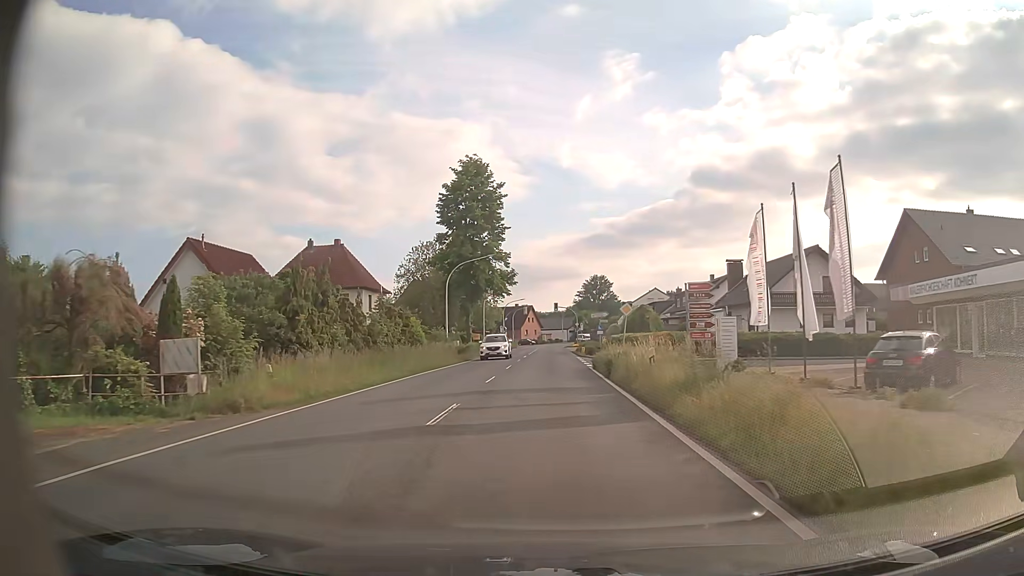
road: primary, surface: asphalt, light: Day
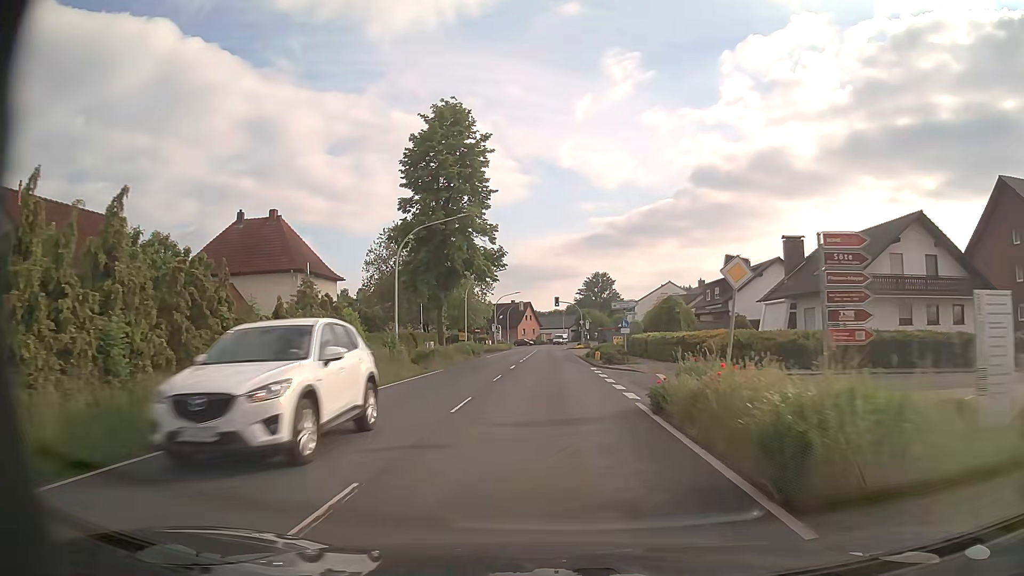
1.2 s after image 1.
(0.0, +16.1) m; 0°
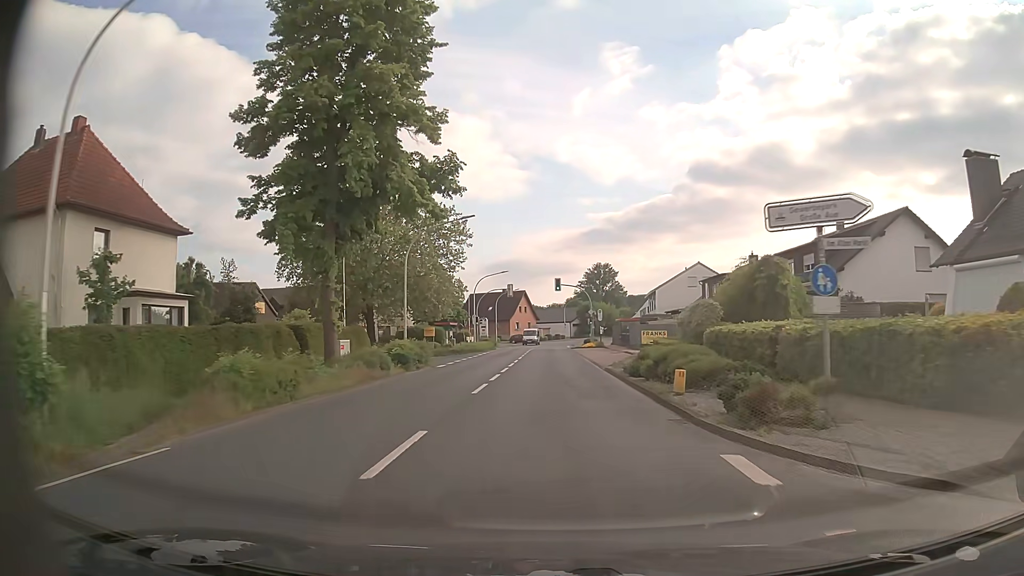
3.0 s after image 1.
(0.0, +24.2) m; 0°
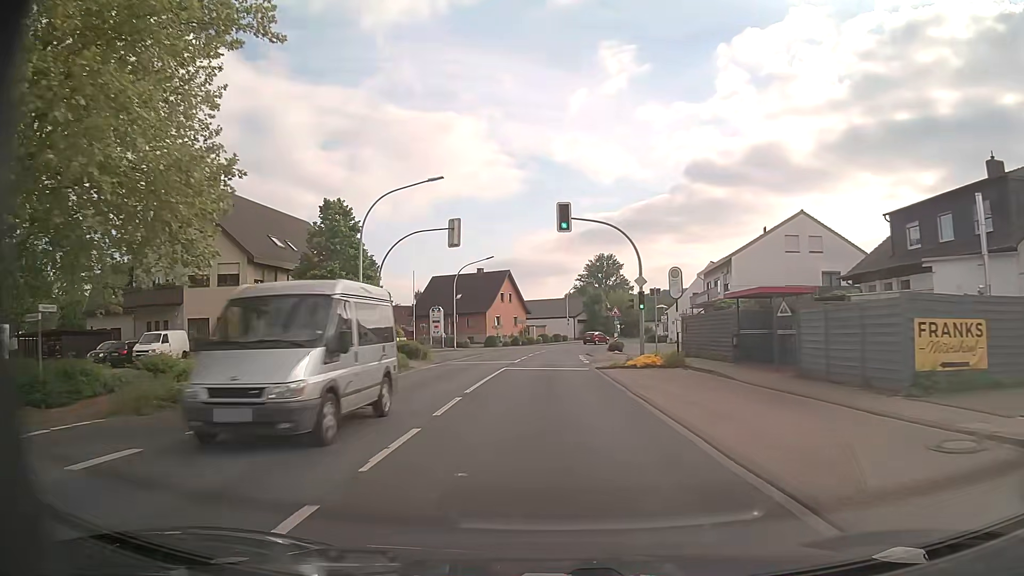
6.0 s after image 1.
(+0.1, +40.6) m; 0°
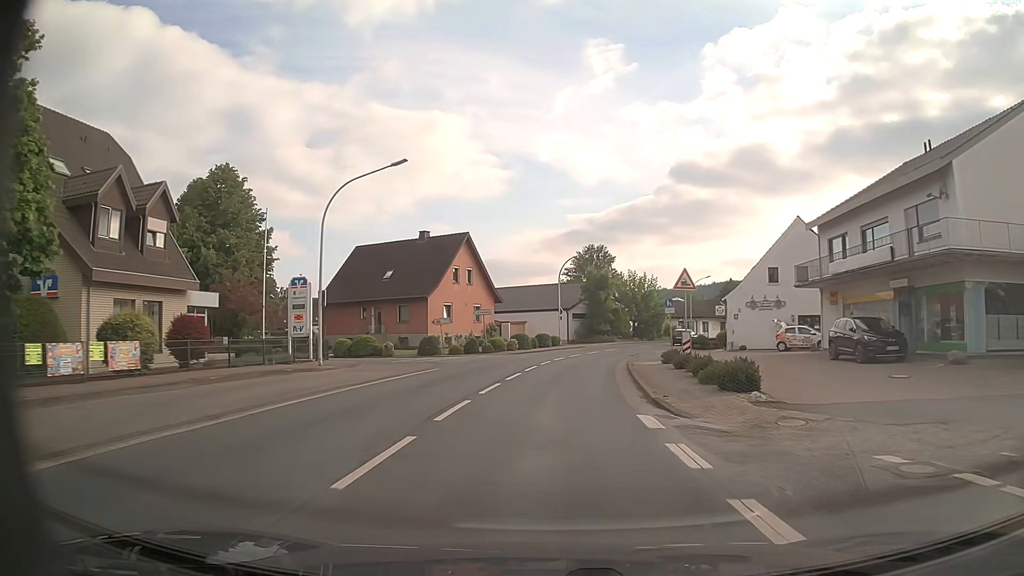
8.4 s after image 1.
(+0.3, +32.4) m; +2°
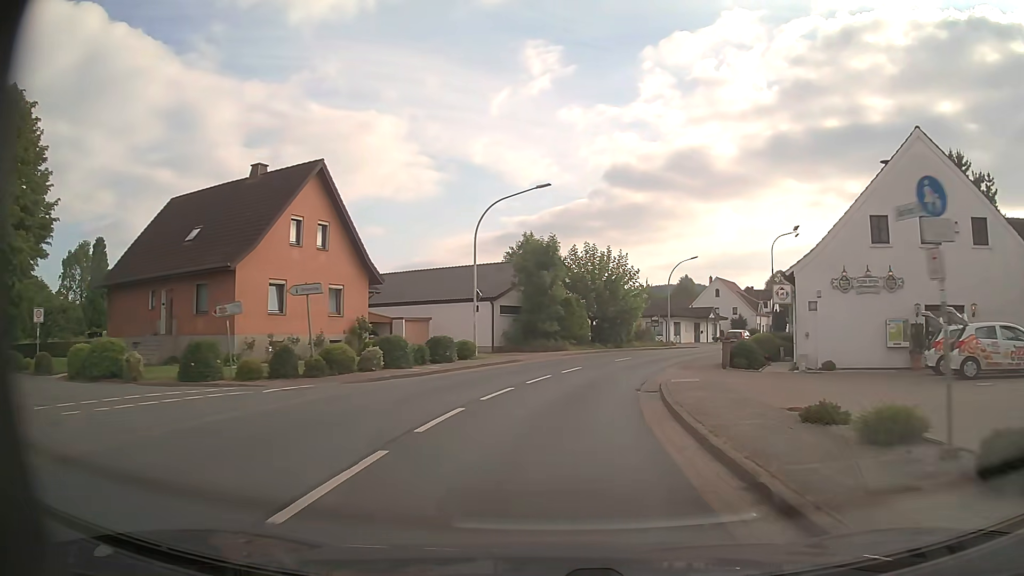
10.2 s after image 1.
(+0.9, +24.2) m; +5°
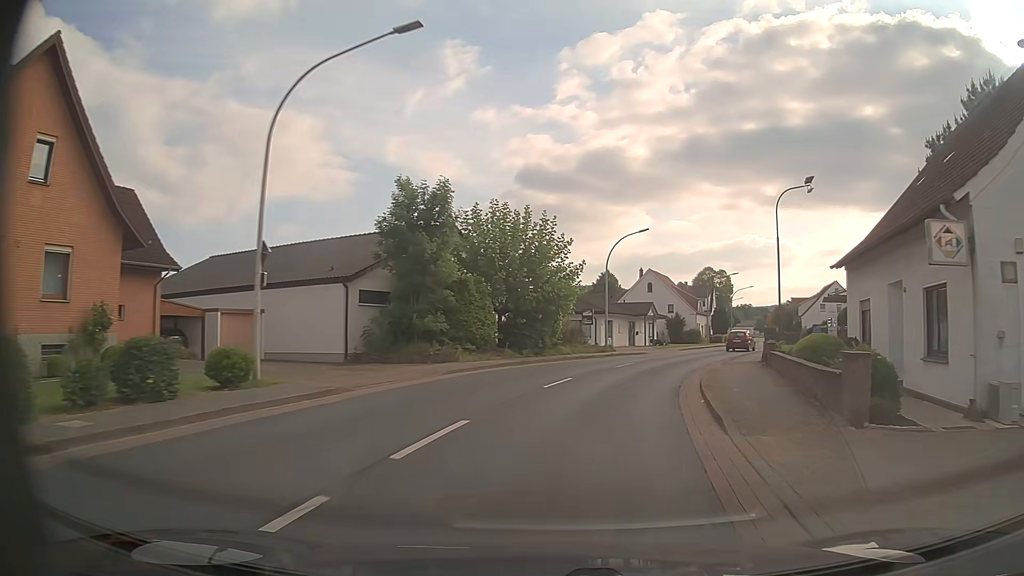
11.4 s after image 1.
(+1.0, +16.0) m; +8°
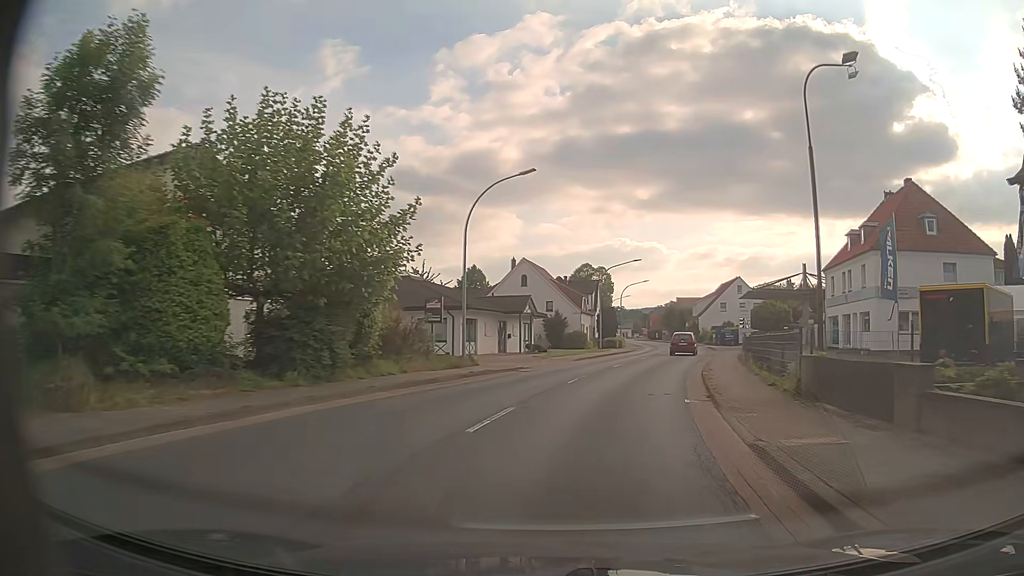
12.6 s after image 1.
(+1.5, +15.9) m; +11°
(+1, +10) (+2, +20) (+5, +30) (+7, +39) (+10, +49) (+13, +58) (+15, +68) (+16, +78) (+17, +88) (+18, +98) m
